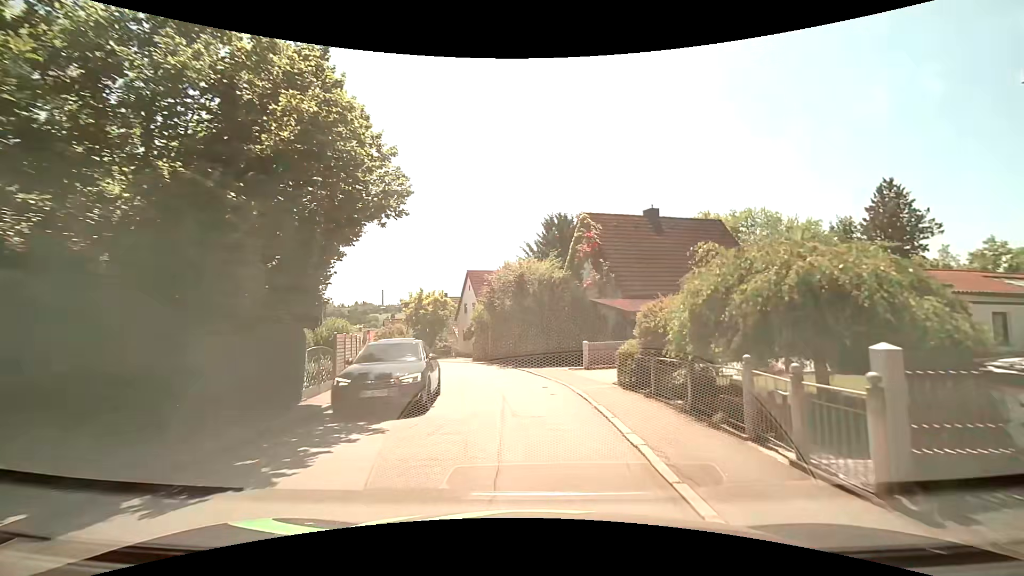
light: Day
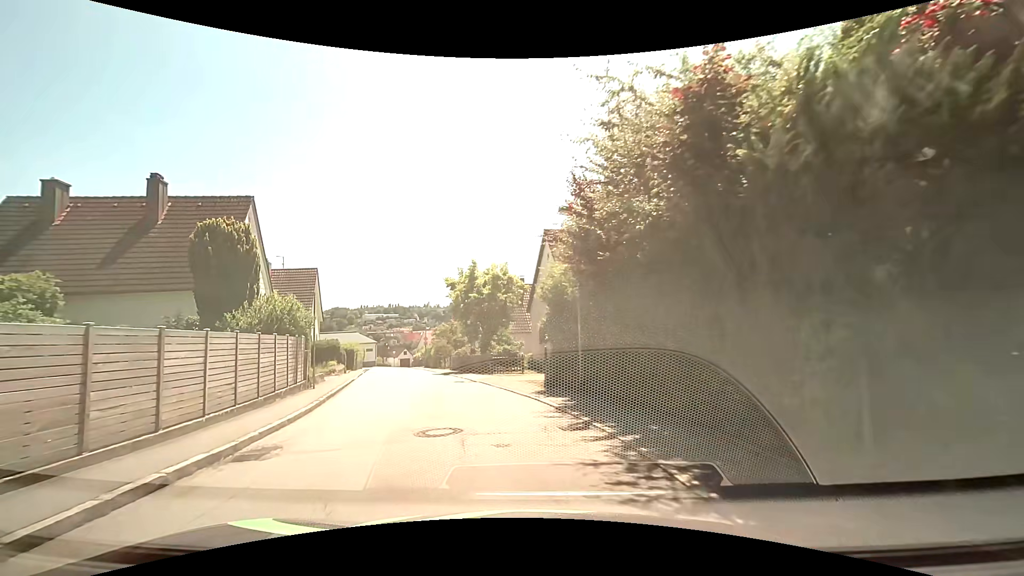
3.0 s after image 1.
(-1.3, +18.7) m; -11°
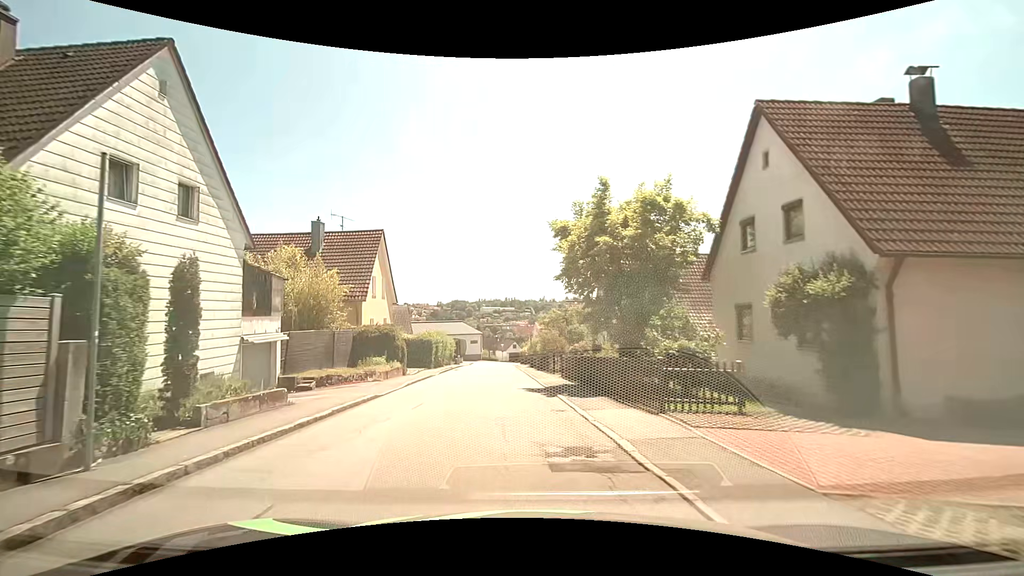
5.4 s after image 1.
(-1.7, +14.6) m; -13°
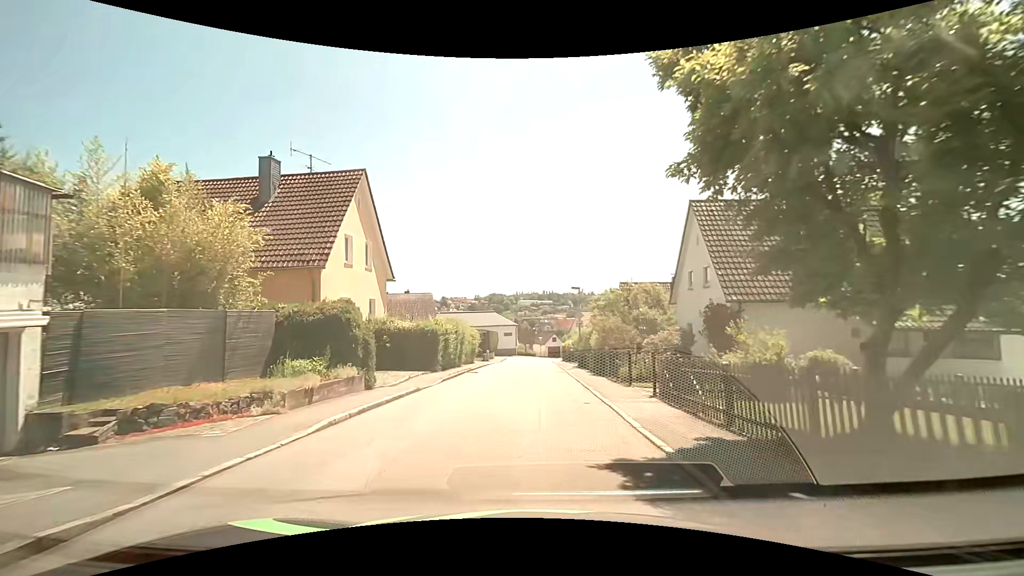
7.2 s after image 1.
(-0.6, +11.3) m; -5°
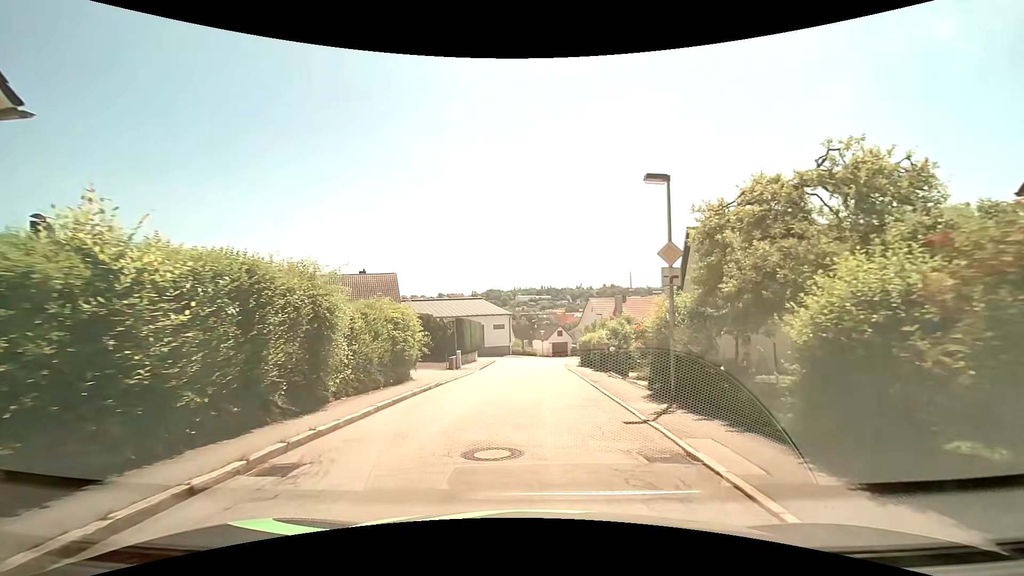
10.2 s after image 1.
(-0.1, +20.3) m; 0°
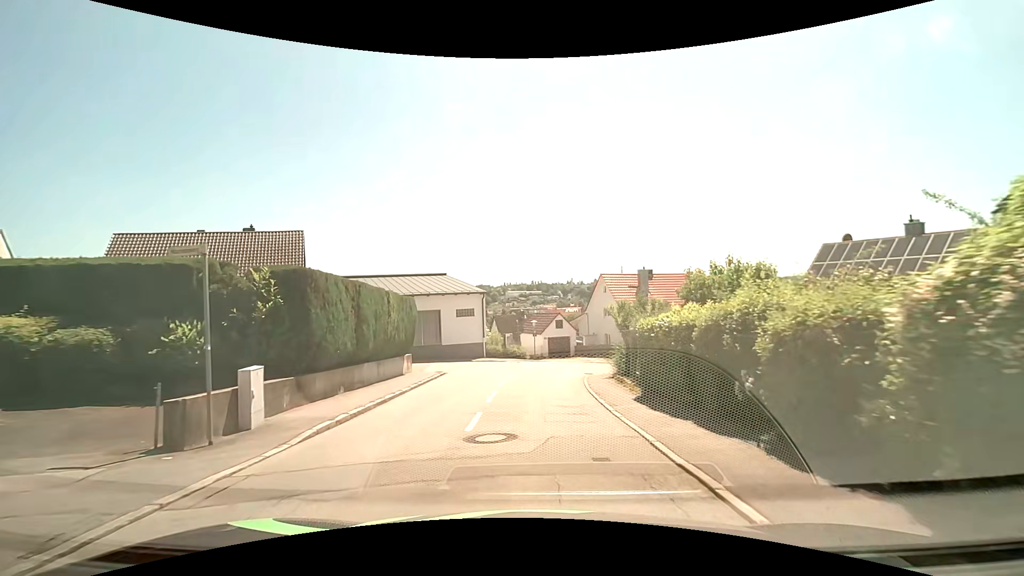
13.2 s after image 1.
(+0.3, +21.6) m; +1°
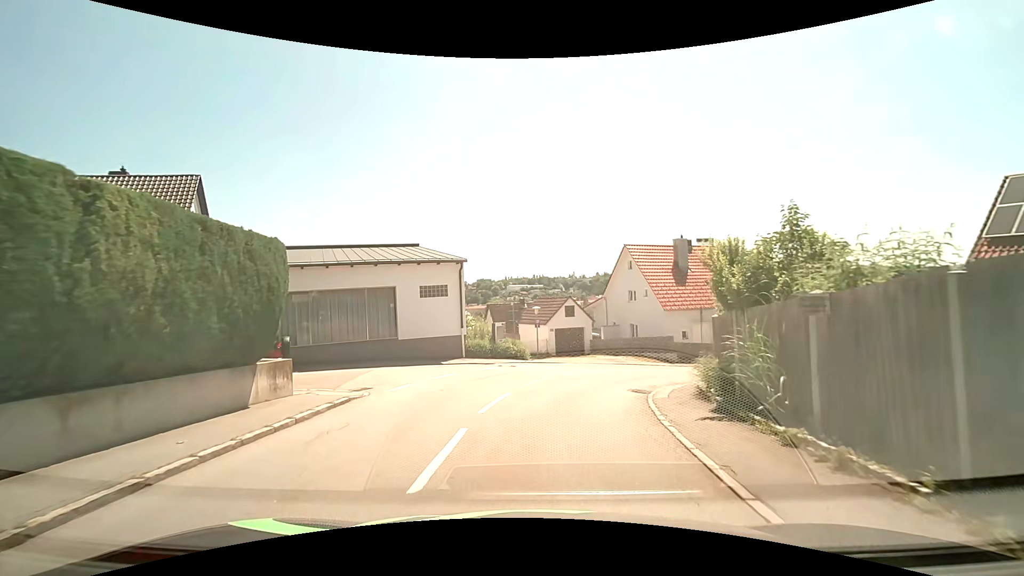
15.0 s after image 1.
(+0.1, +11.8) m; 0°
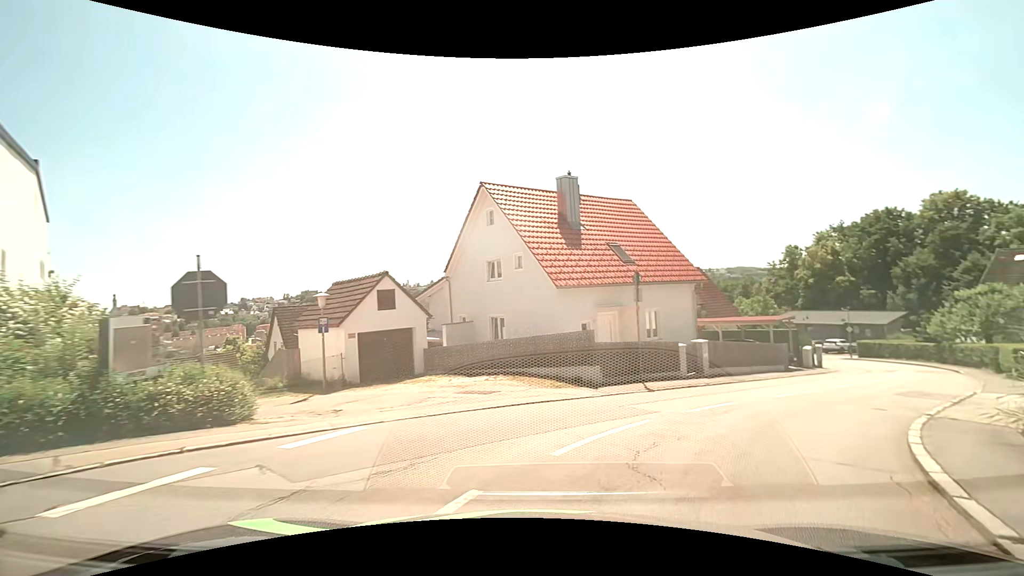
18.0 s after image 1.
(+1.3, +16.2) m; +19°
